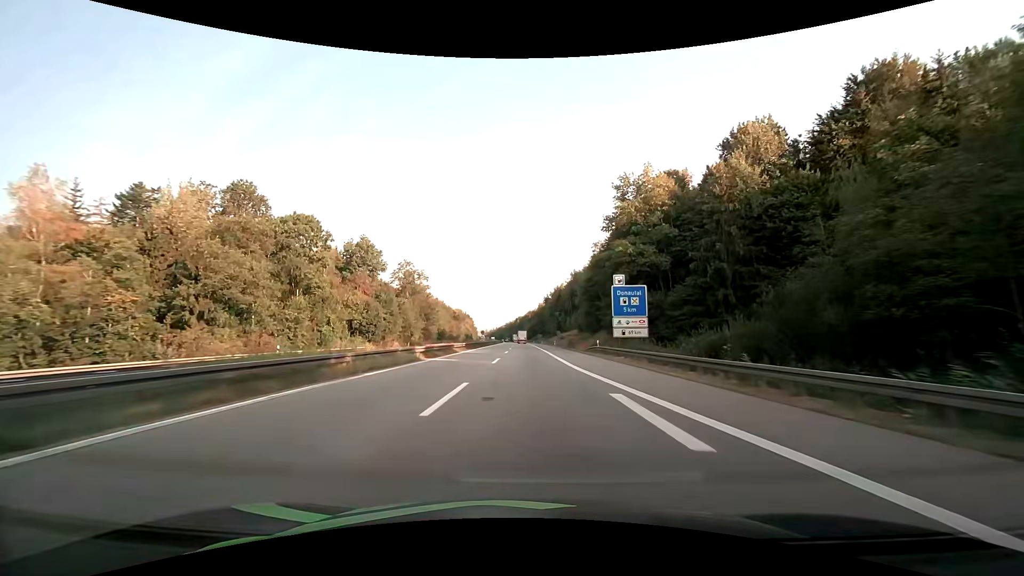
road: motorway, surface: asphalt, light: Day
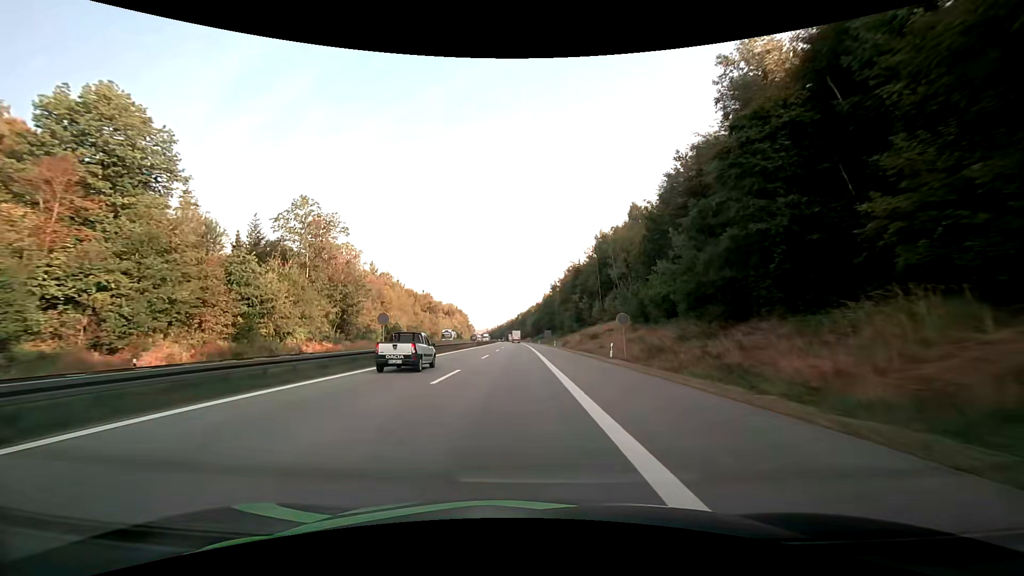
(-0.2, +65.2) m; -1°
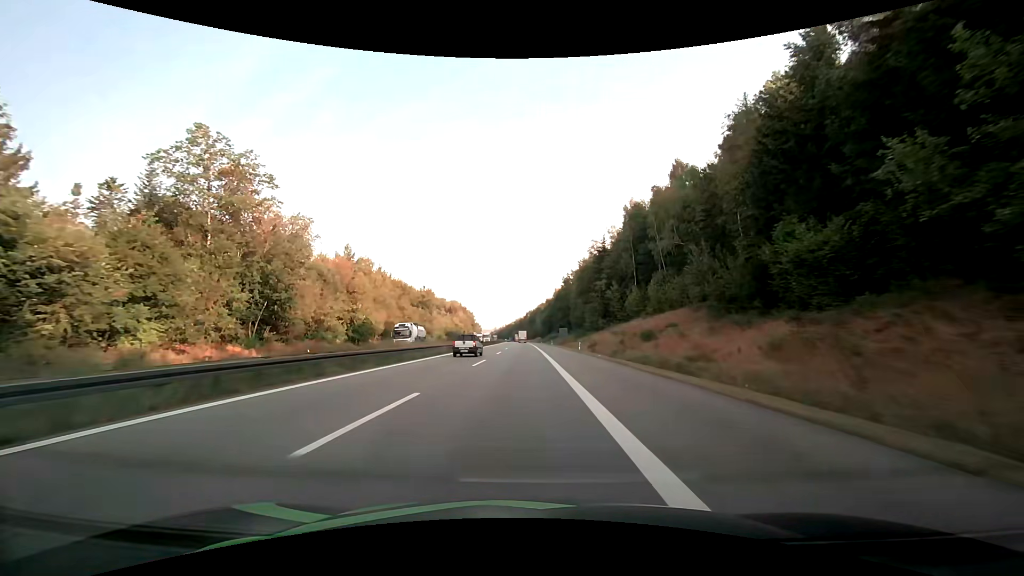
(-0.2, +26.4) m; -1°
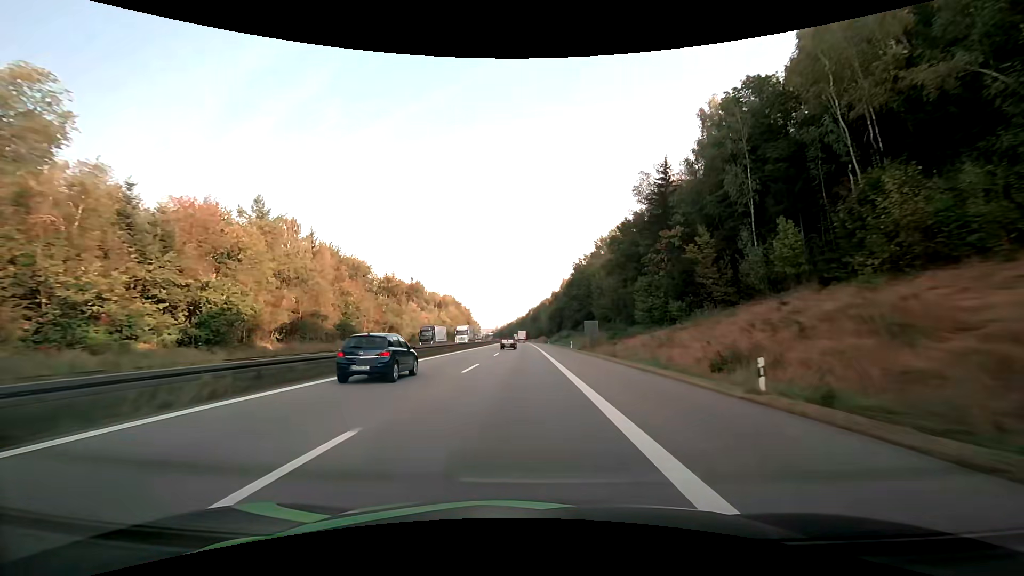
(-0.2, +40.1) m; 0°
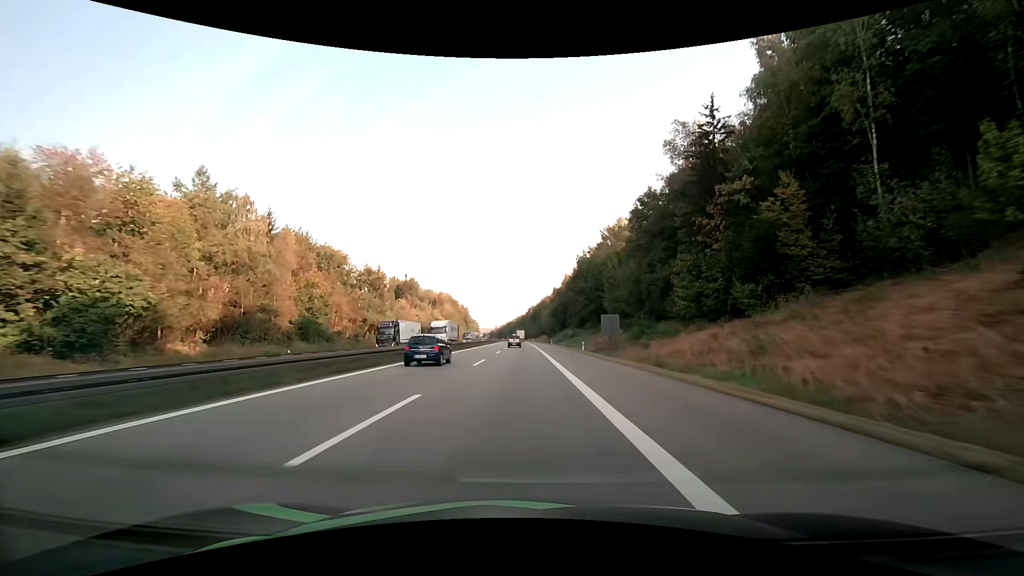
(0.0, +13.5) m; 0°
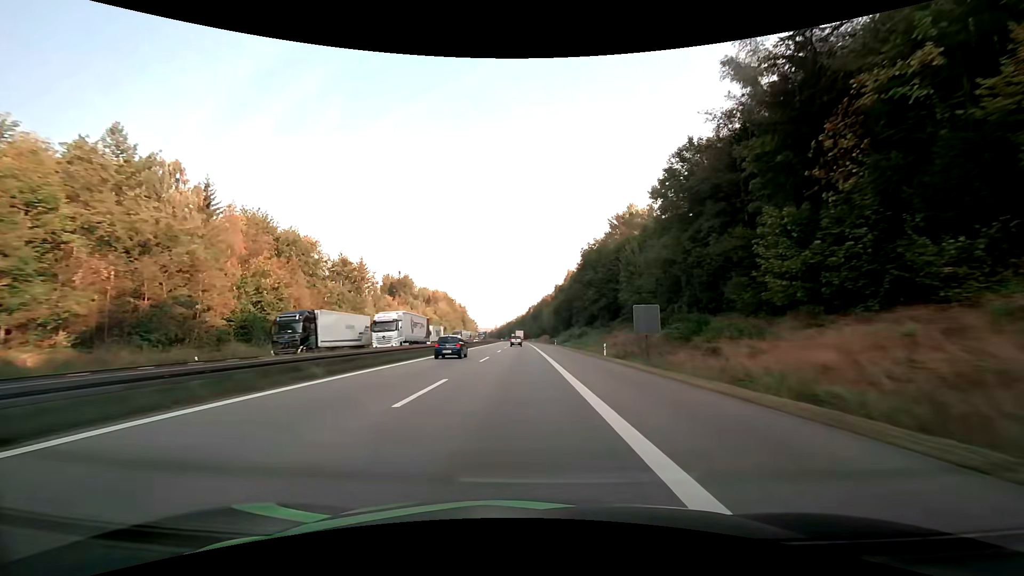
(+0.1, +13.6) m; 0°
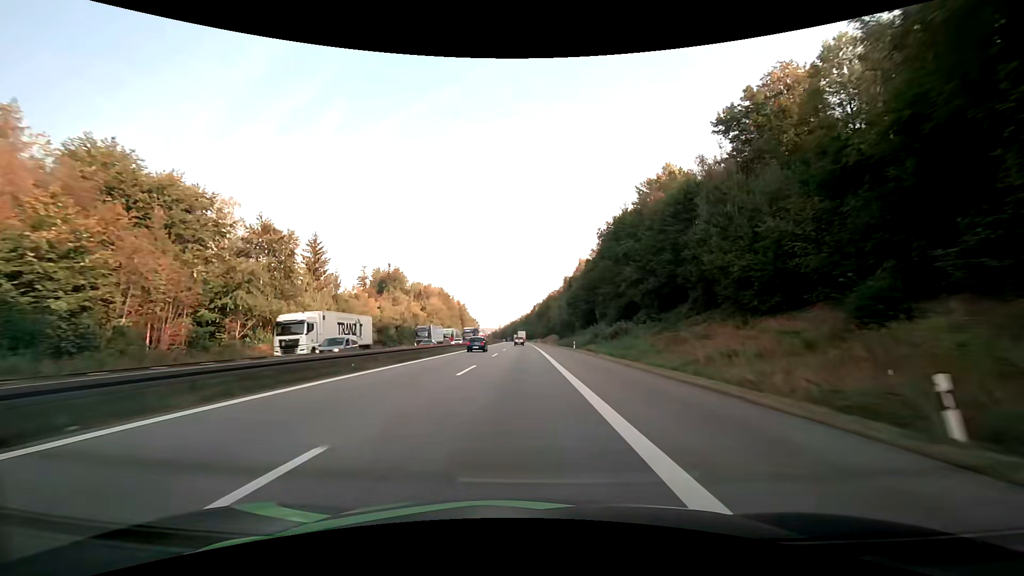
(-0.1, +27.4) m; 0°
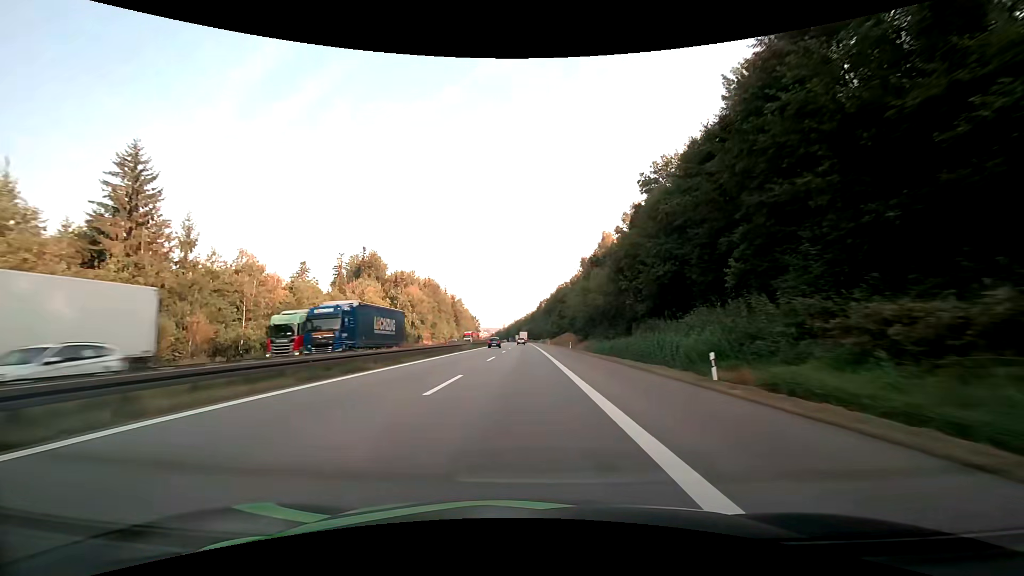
(-0.5, +41.8) m; -1°
(0, +10) (0, +20) (0, +30) (0, +40) (0, +50) (0, +60) (0, +70) (0, +80) (-1, +90) (-1, +100) m
